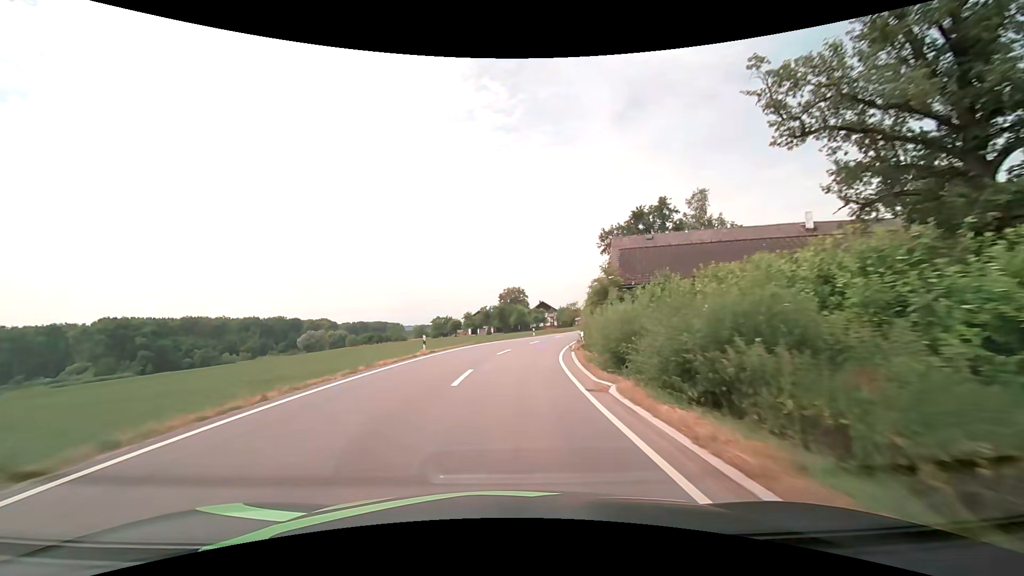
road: secondary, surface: asphalt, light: Day
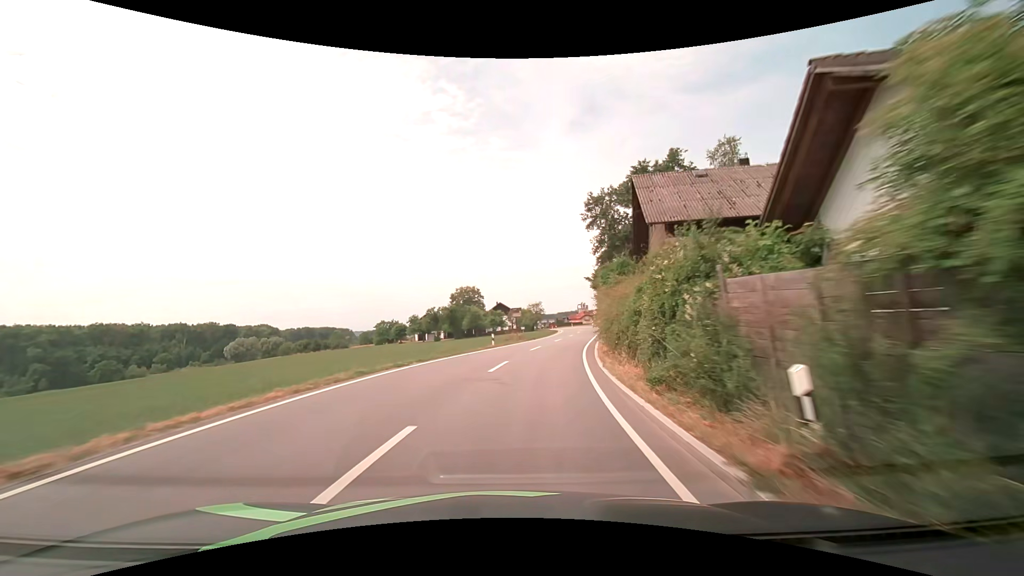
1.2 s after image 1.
(+0.6, +20.4) m; +4°
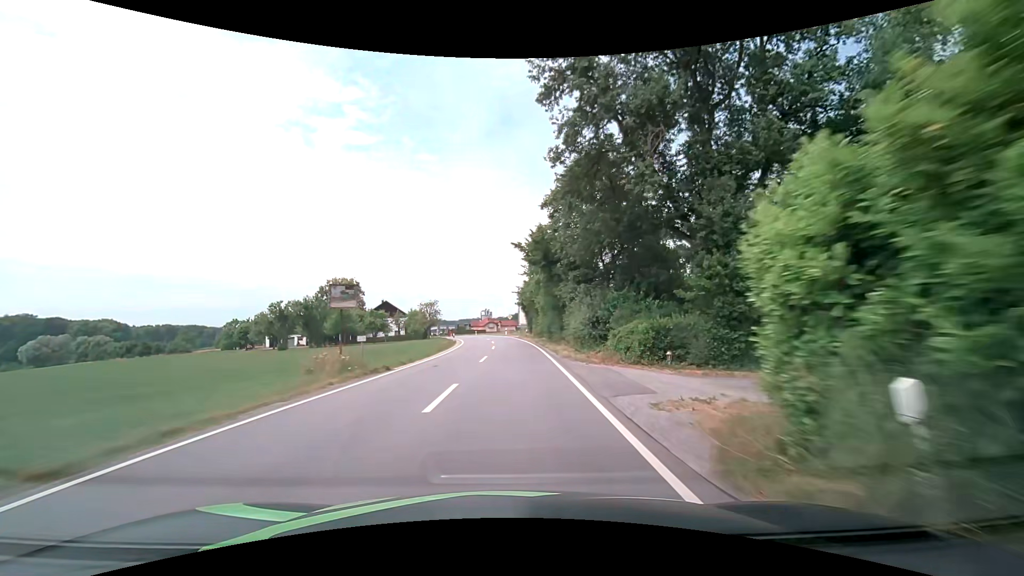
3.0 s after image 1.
(+3.1, +29.9) m; +11°
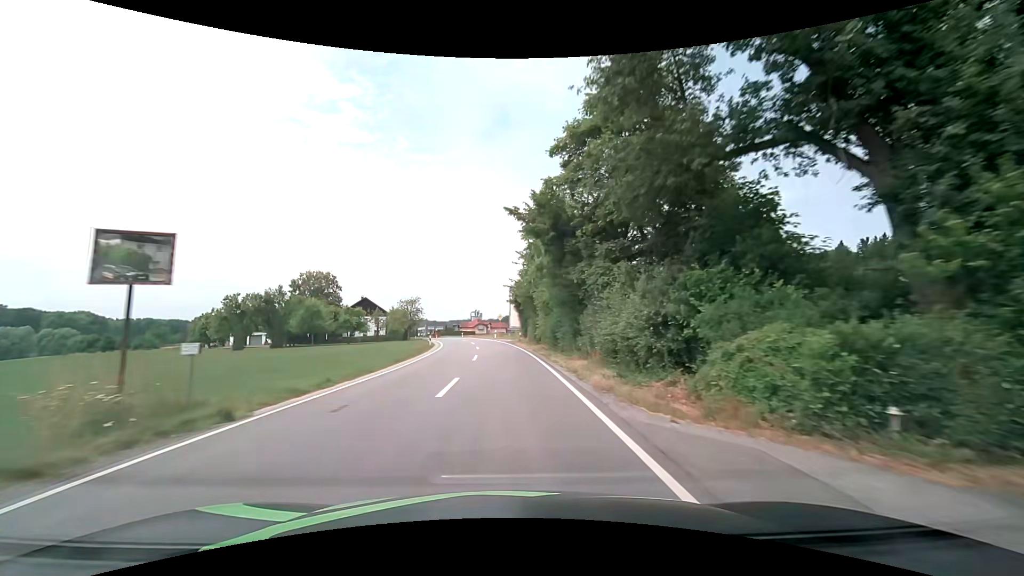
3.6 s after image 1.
(+0.1, +9.9) m; +1°
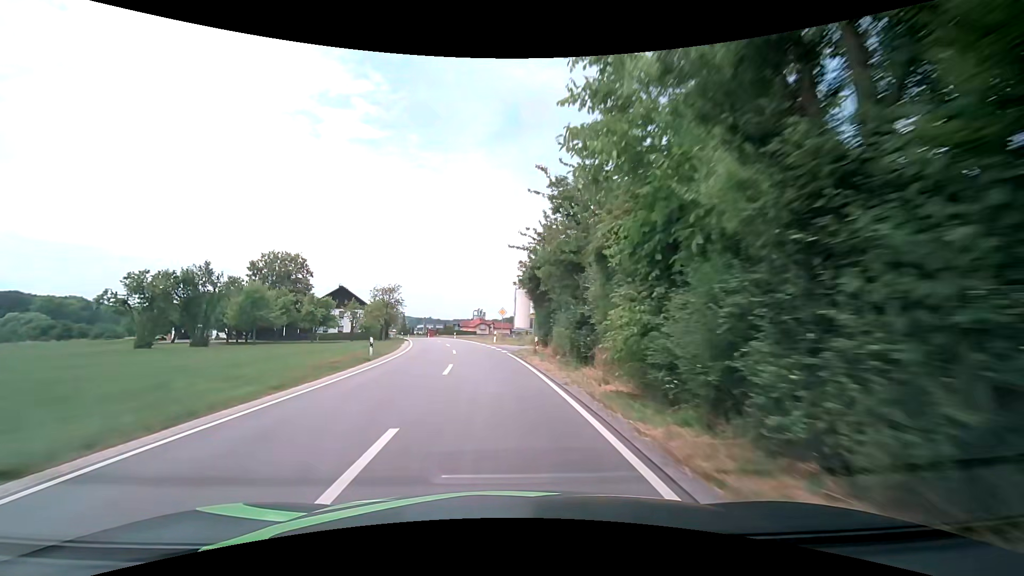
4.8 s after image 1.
(0.0, +19.4) m; -1°
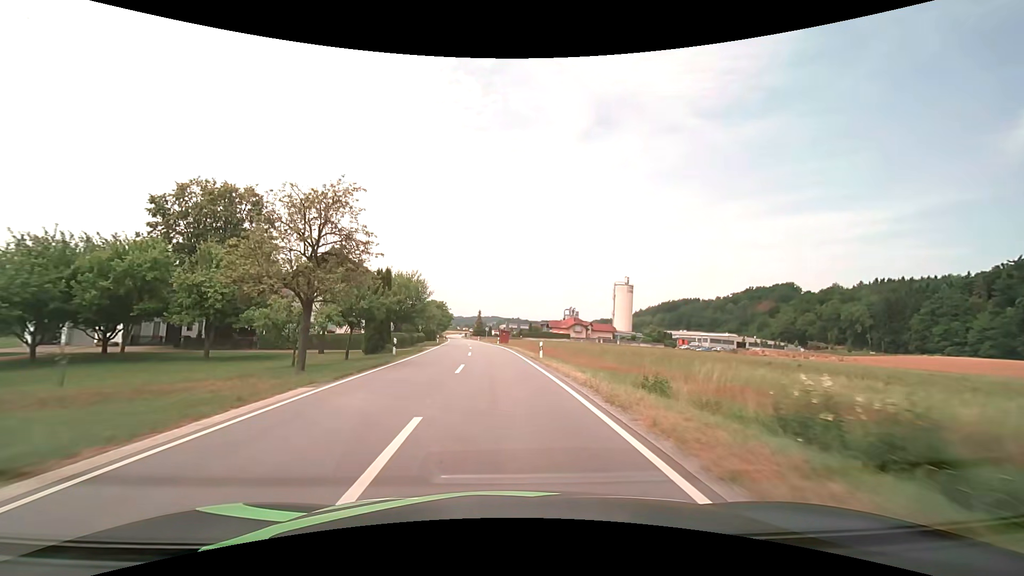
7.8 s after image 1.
(-4.0, +47.0) m; -10°
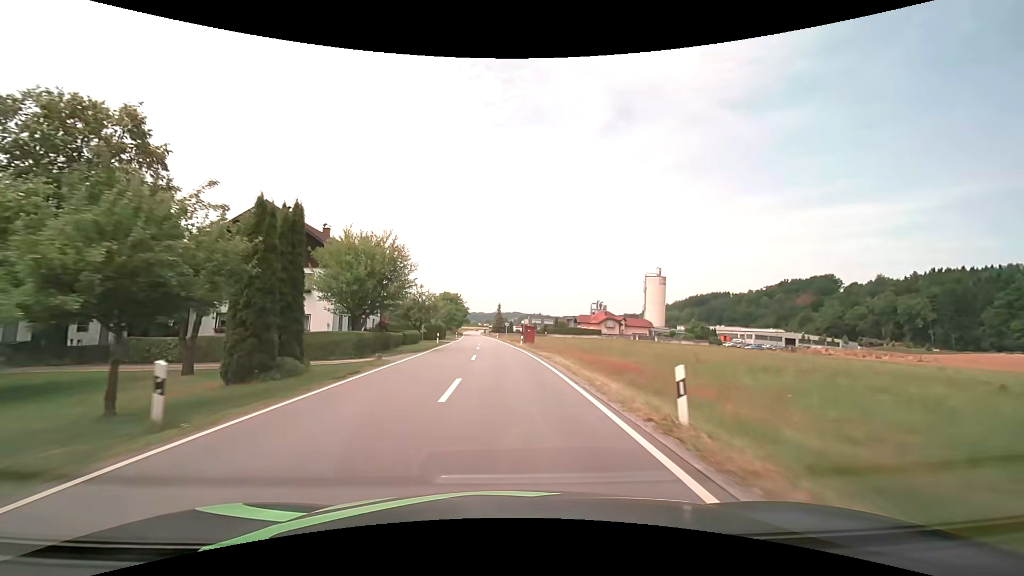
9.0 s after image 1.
(-0.3, +18.6) m; -2°
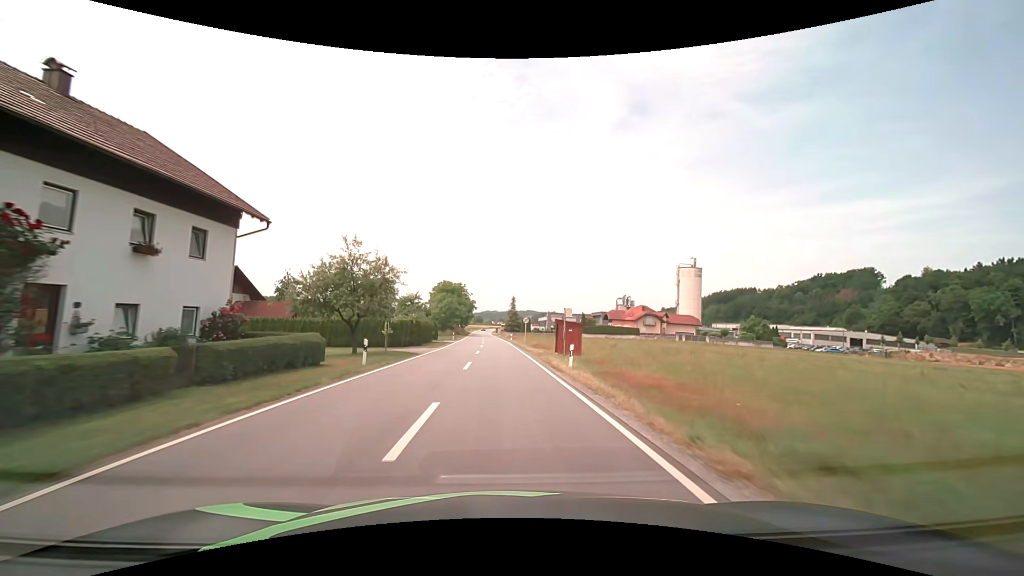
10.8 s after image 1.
(-0.5, +28.1) m; -2°
(0, +10) (0, +20) (0, +30) (0, +40) (-1, +50) (-1, +60) (-2, +70) (-2, +80) (-2, +90) (-3, +100) m
